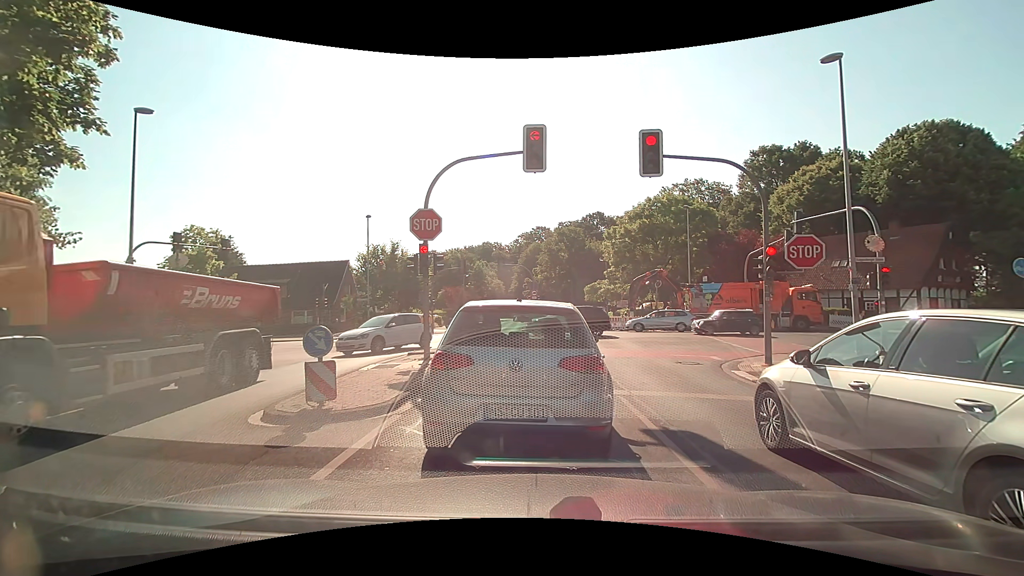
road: tertiary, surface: asphalt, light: Day
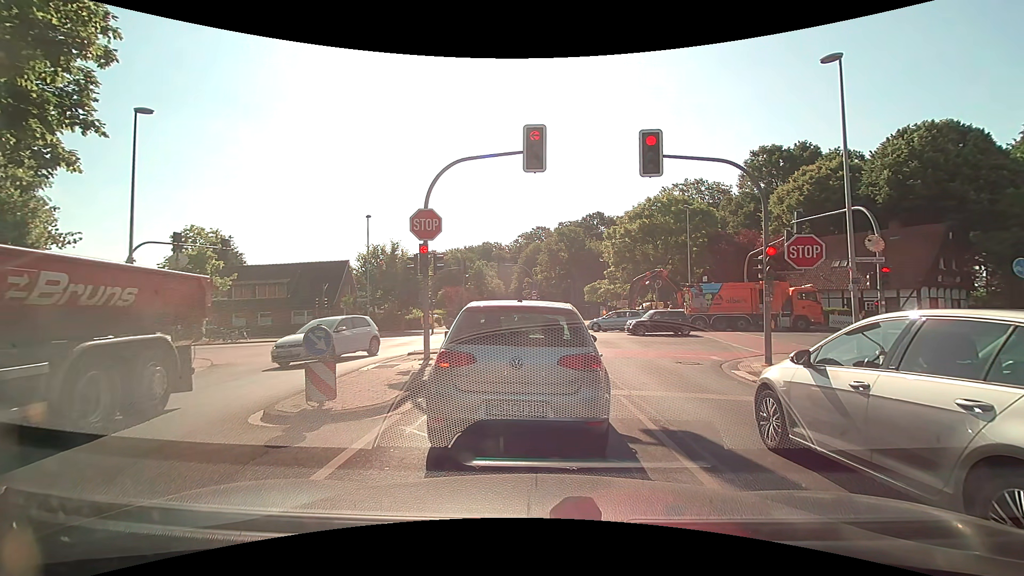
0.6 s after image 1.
(0.0, 0.0) m; 0°
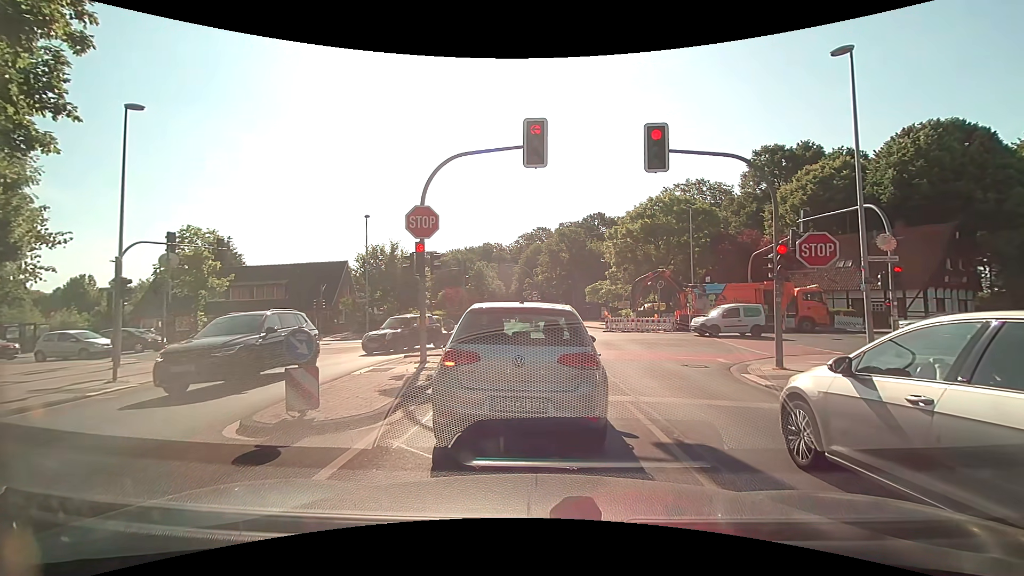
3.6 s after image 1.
(0.0, +0.5) m; 0°
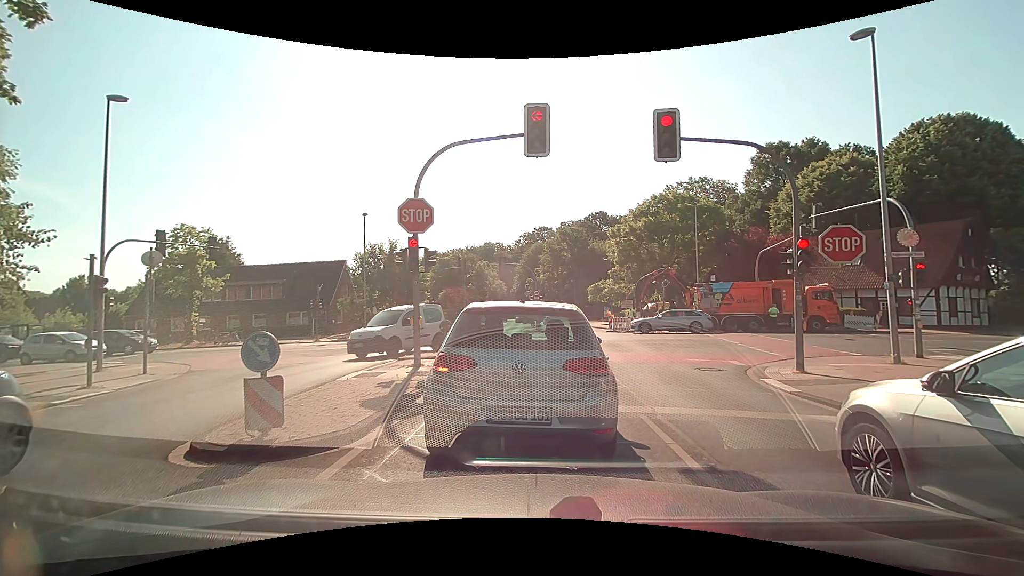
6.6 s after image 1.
(0.0, +1.0) m; 0°
(0, +10) (0, +20) (-6, +28) (-15, +33) (-24, +34) (-34, +34) (-44, +33) (-54, +33) (-64, +33) (-74, +32) m
